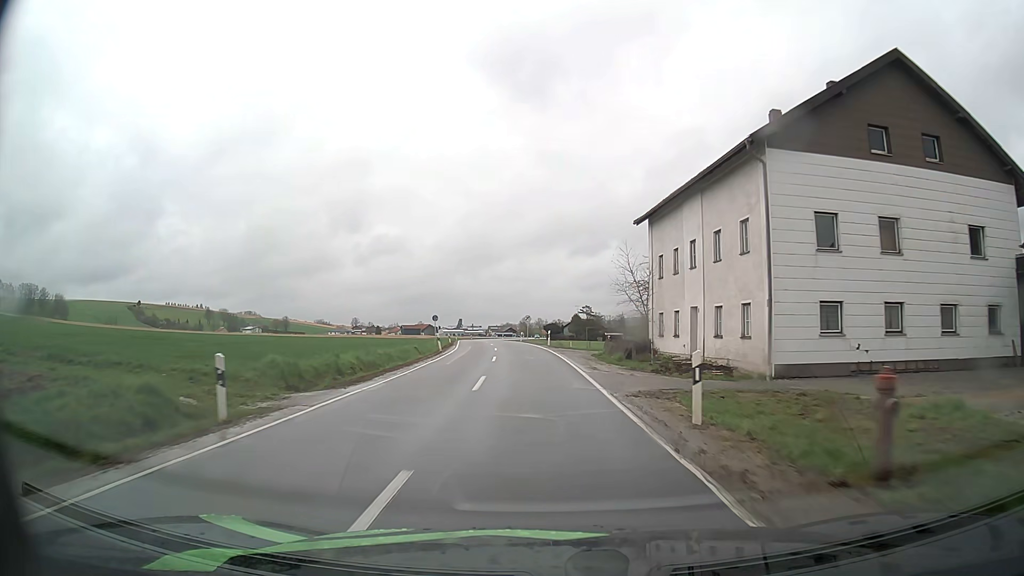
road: secondary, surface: asphalt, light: Day
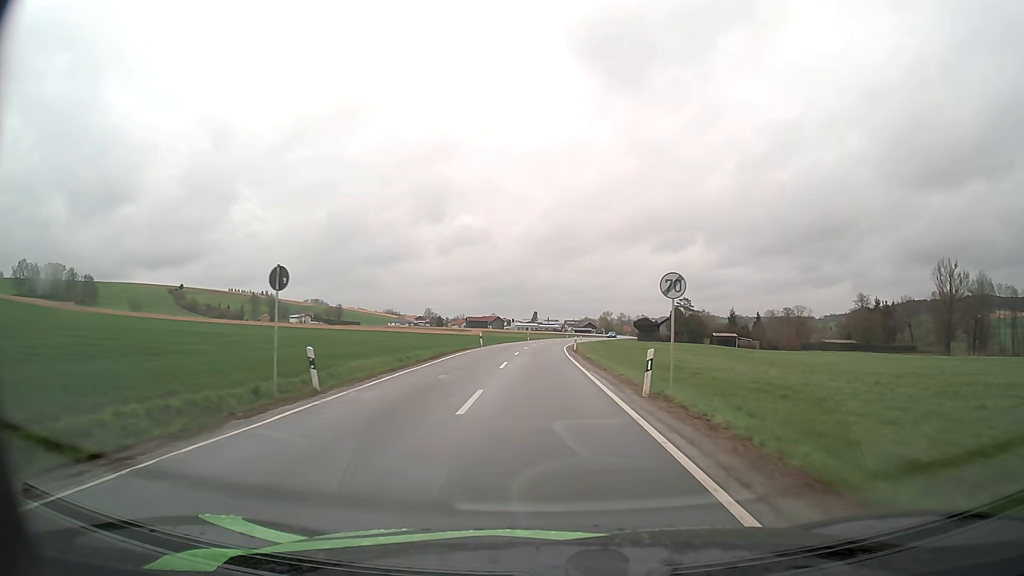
(-3.0, +52.4) m; -7°
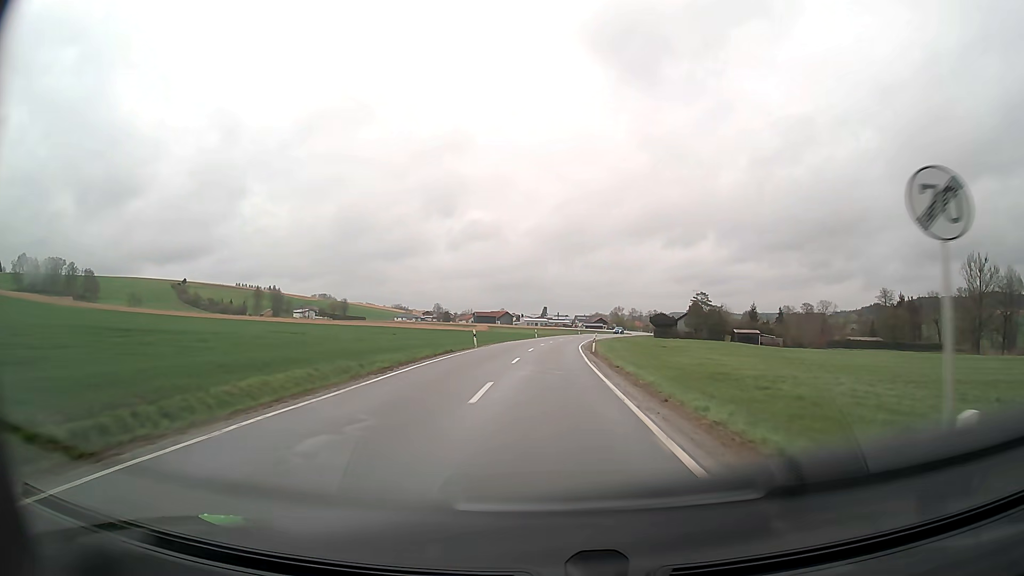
(-0.1, +10.7) m; -1°
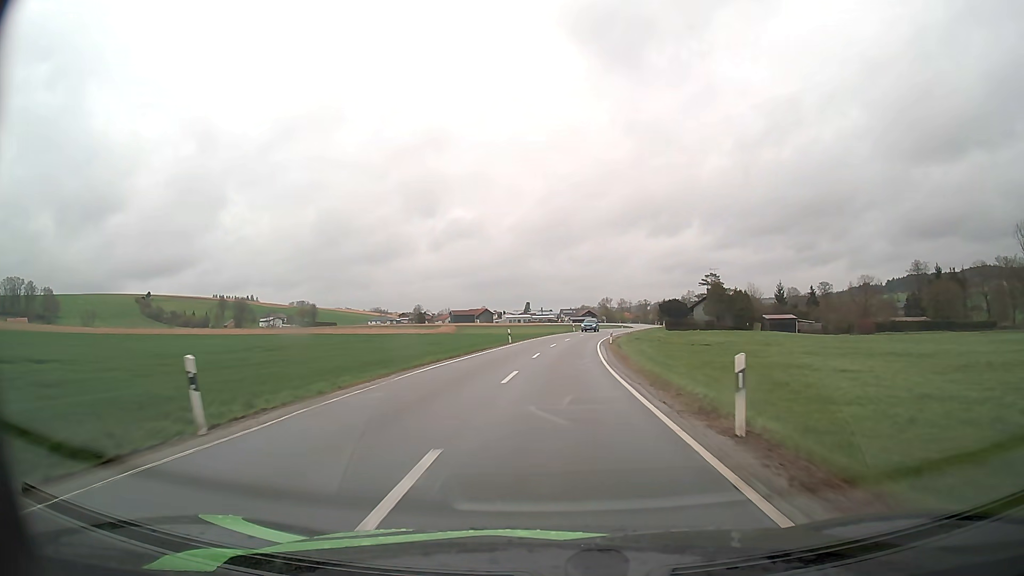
(+0.1, +32.3) m; +1°
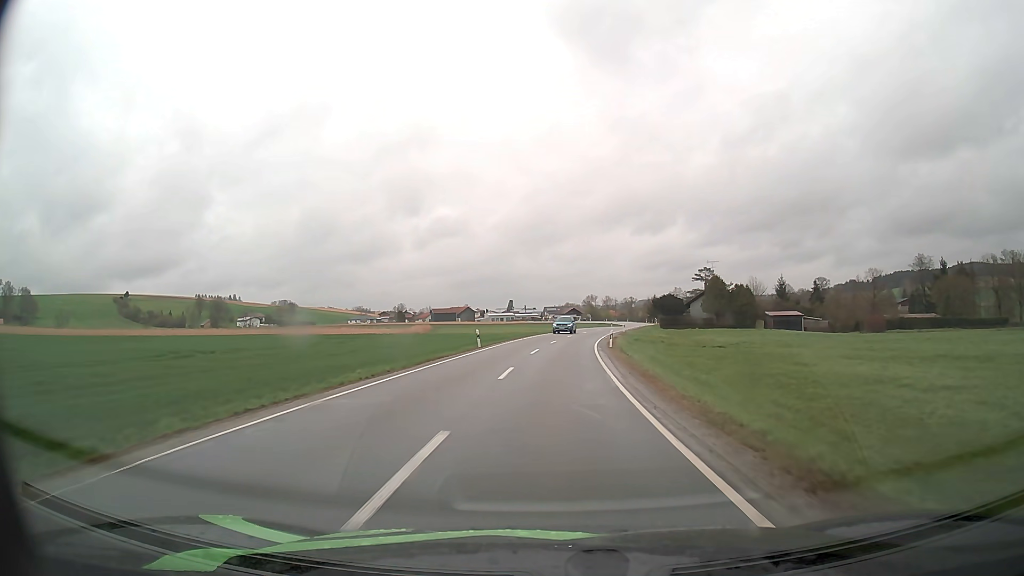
(+0.1, +10.9) m; +1°
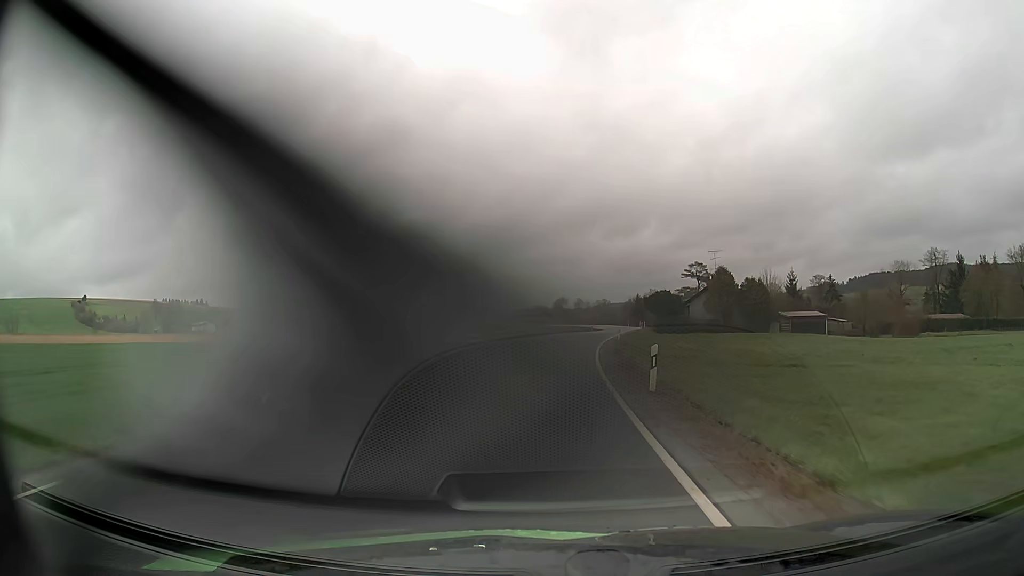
(+0.5, +21.9) m; +2°
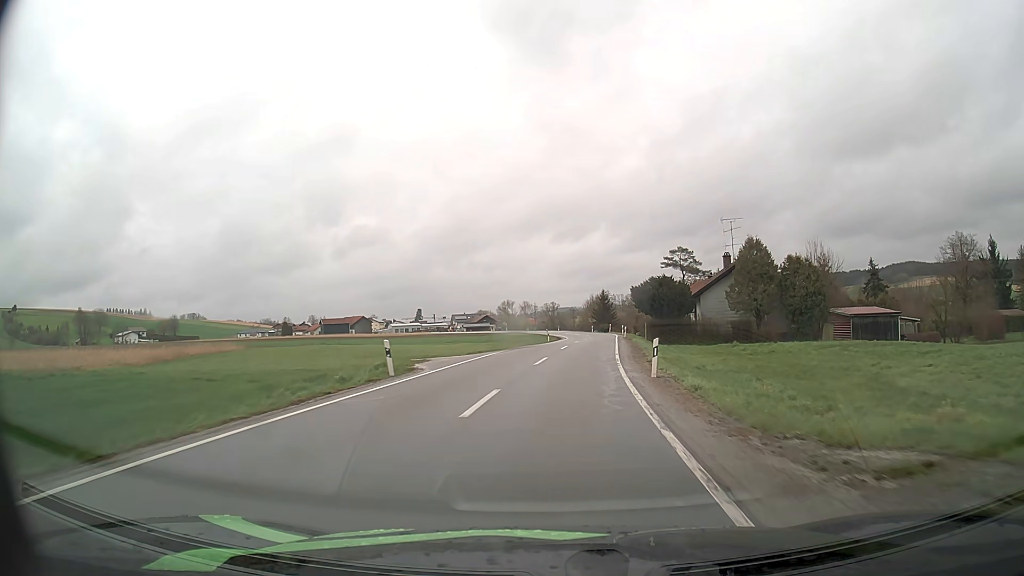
(+1.1, +32.8) m; +5°
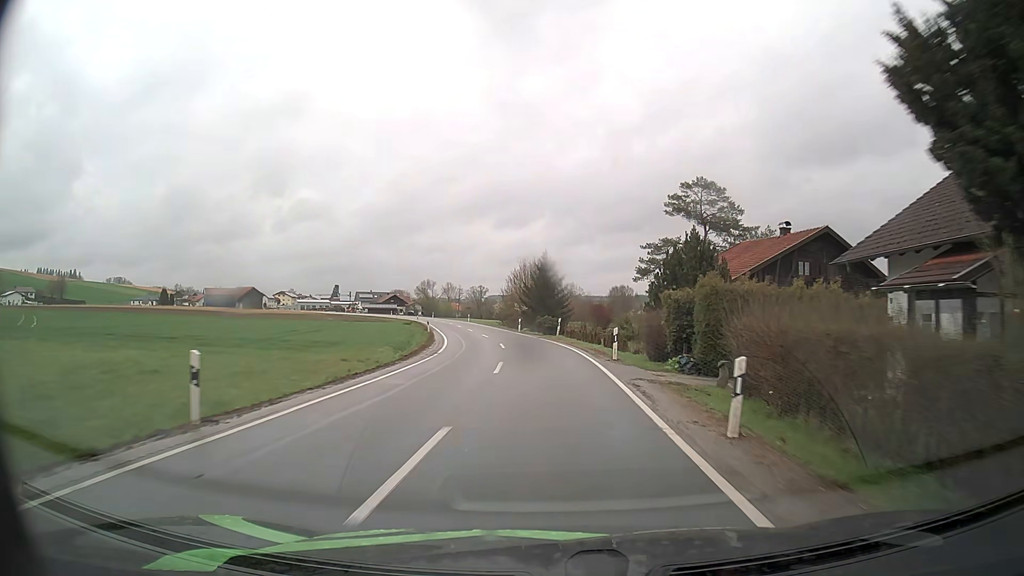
(+3.7, +52.6) m; +5°
(0, +10) (0, +20) (-1, +30) (-2, +40) (-3, +50) (-5, +60) (-7, +69) (-9, +79) (-12, +89) (-14, +99) m
